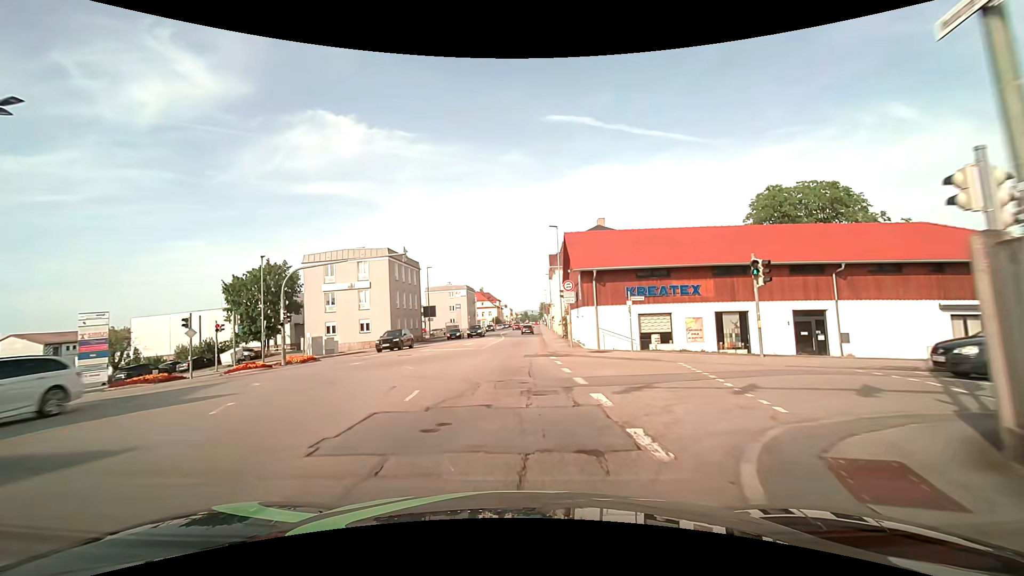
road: tertiary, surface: asphalt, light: Day
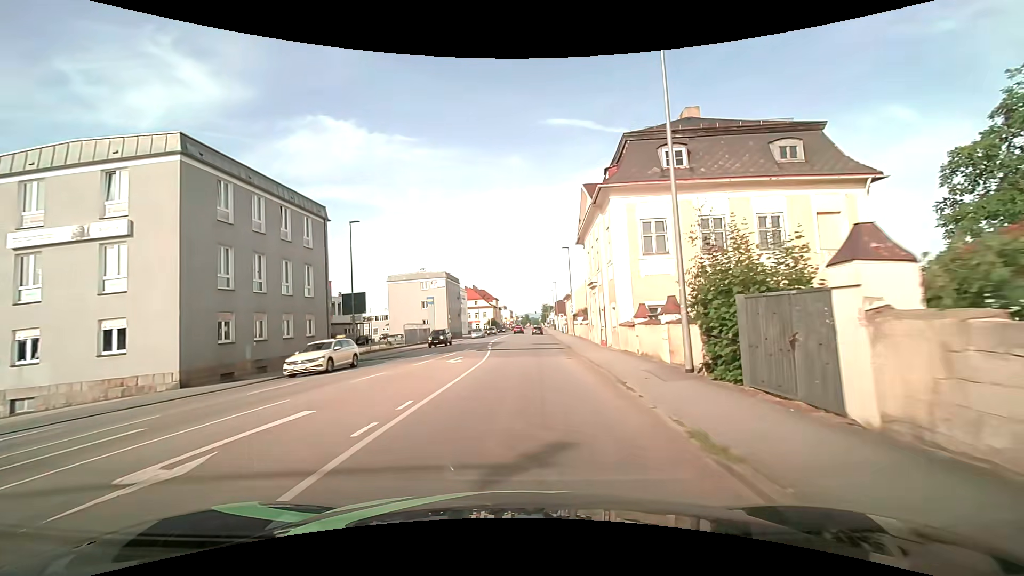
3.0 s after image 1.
(-0.9, +32.4) m; -1°
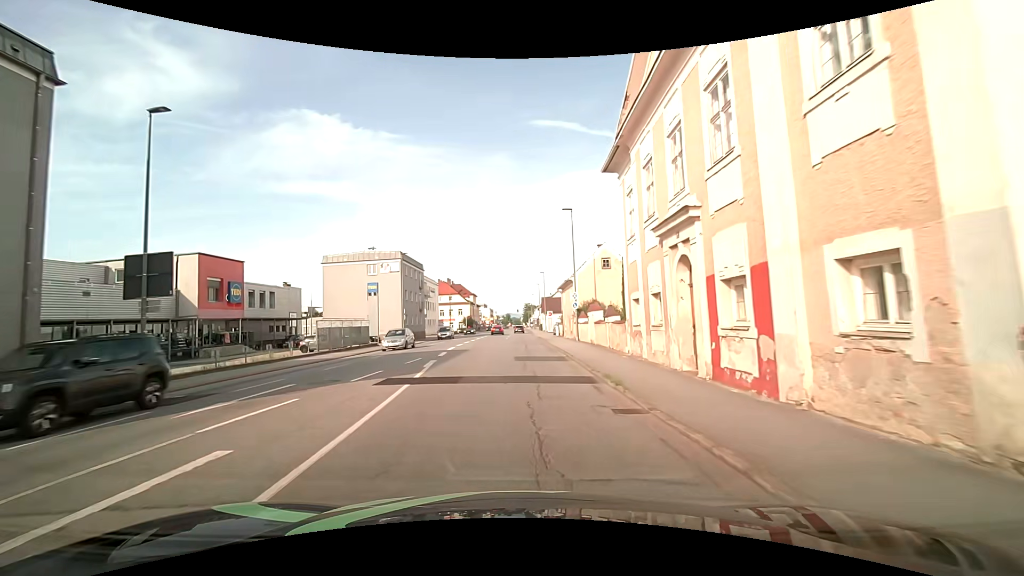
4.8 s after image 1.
(+0.3, +18.9) m; +2°
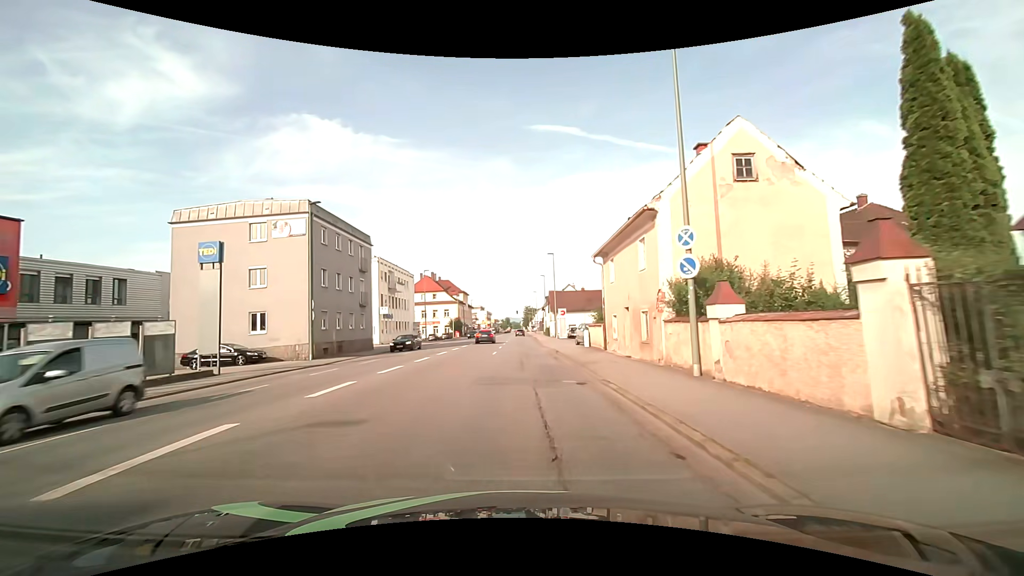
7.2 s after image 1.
(+0.2, +25.3) m; 0°
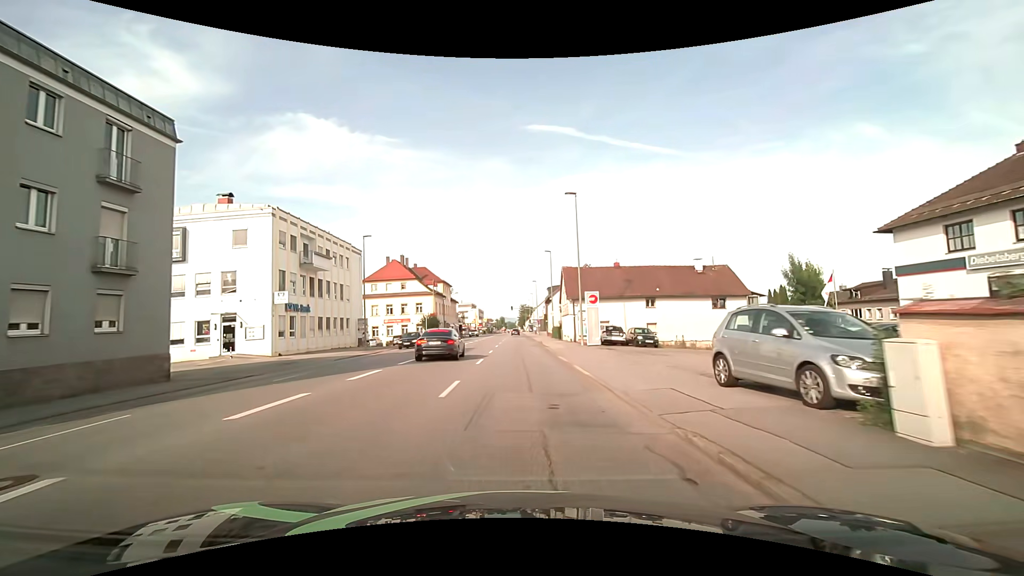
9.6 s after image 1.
(+0.2, +26.6) m; +1°
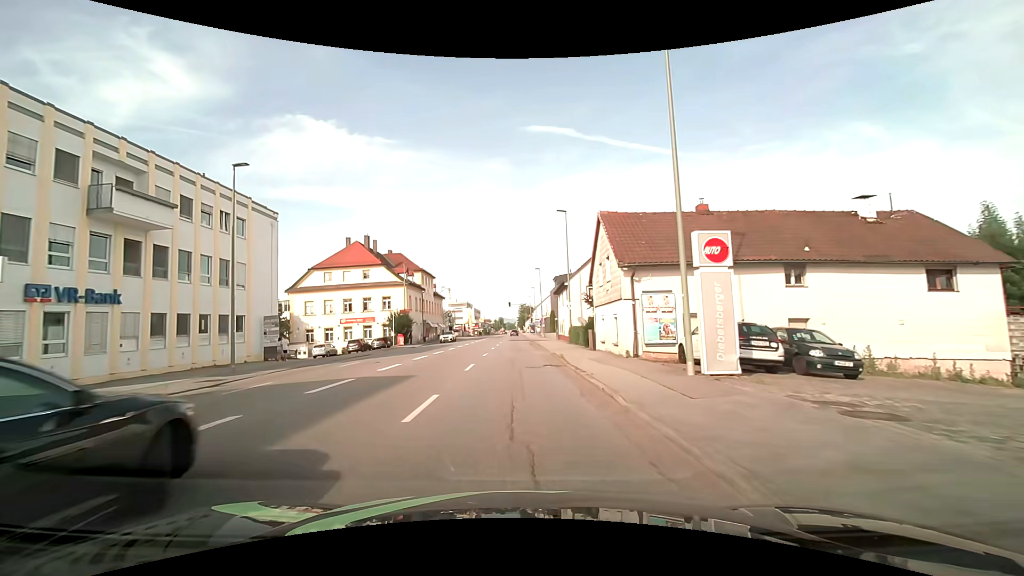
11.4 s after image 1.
(0.0, +20.5) m; 0°
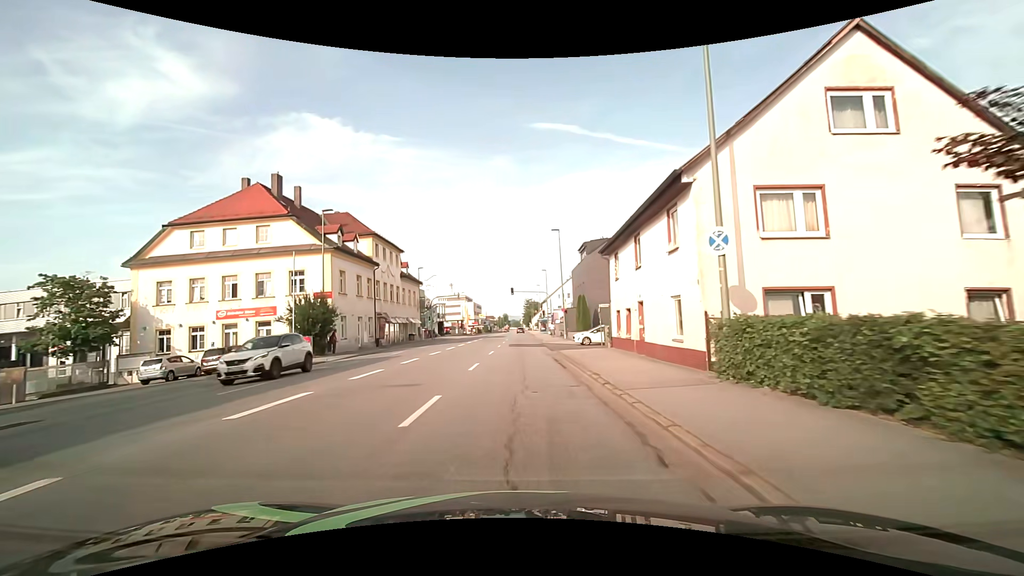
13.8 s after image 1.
(-0.1, +27.7) m; -1°
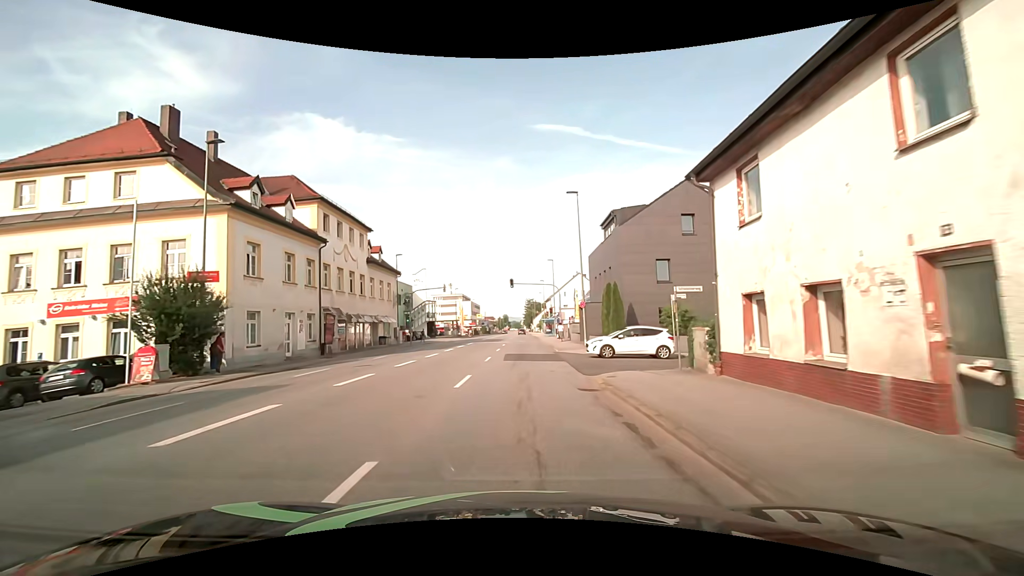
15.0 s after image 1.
(0.0, +13.4) m; 0°
(0, +10) (0, +20) (0, +30) (+1, +40) (+1, +50) (+1, +60) (+1, +70) (+1, +80) (+1, +90) (+1, +100) m
